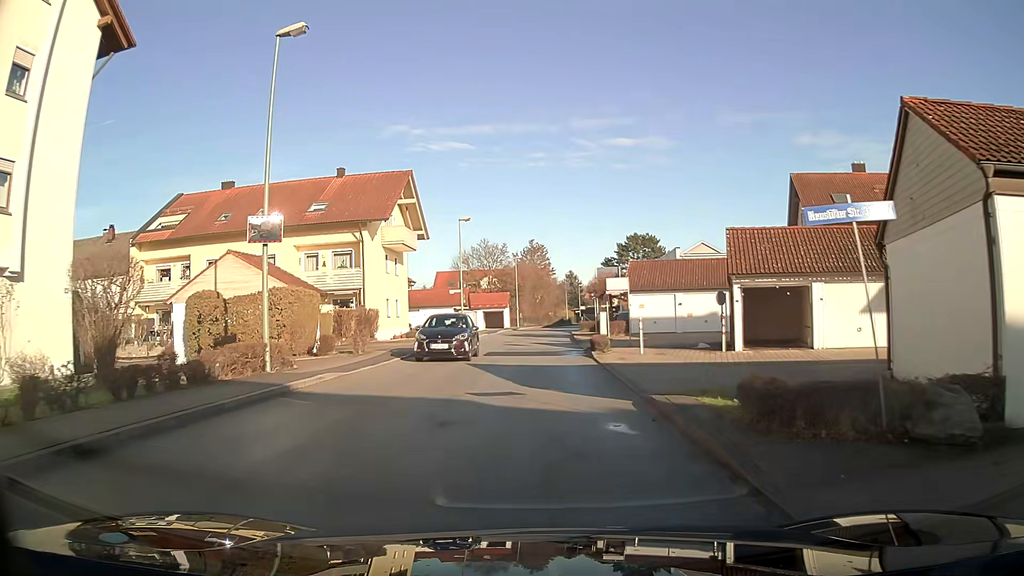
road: unclassified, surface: asphalt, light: Day
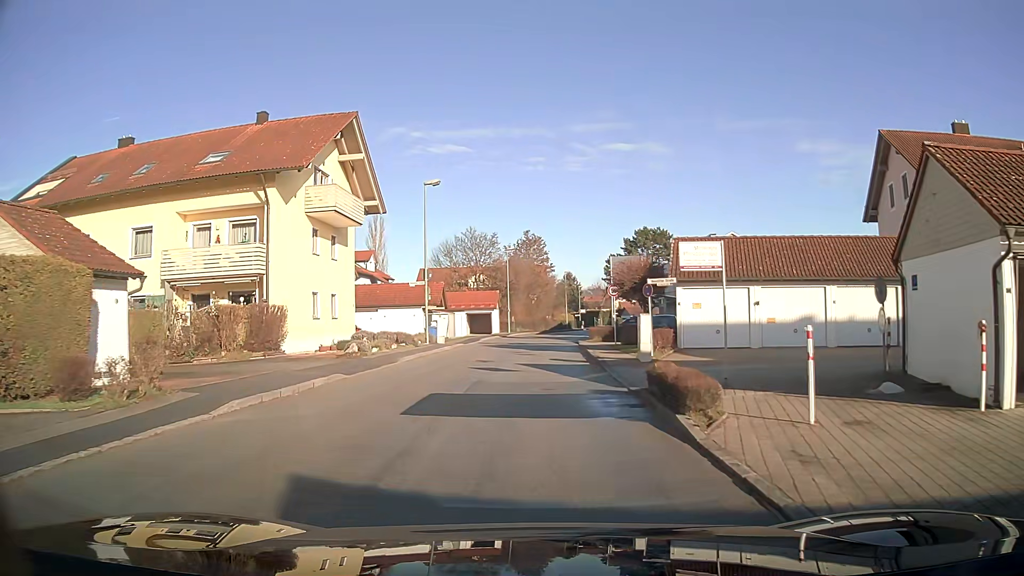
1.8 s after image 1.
(+0.1, +13.9) m; 0°
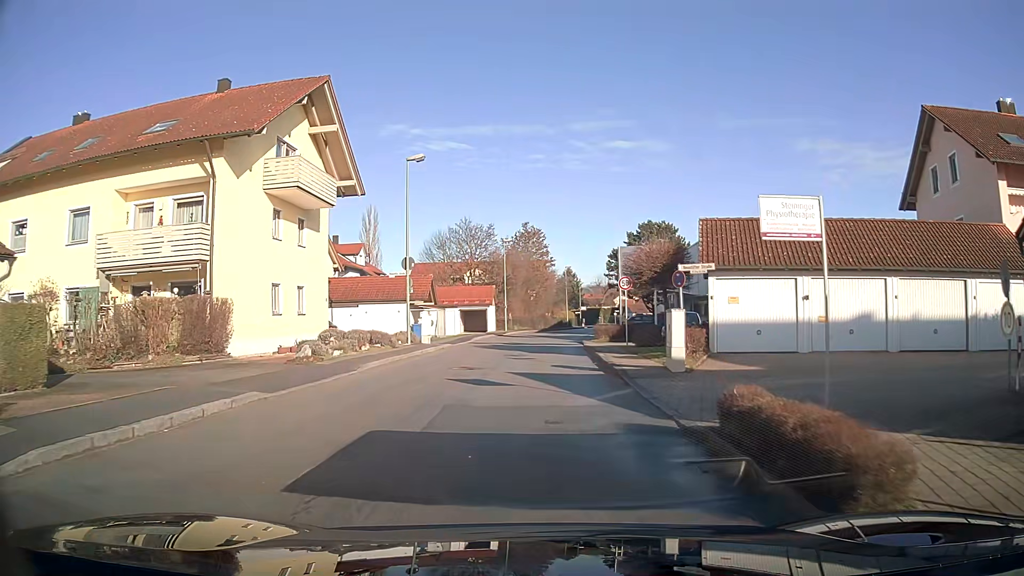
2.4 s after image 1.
(0.0, +4.6) m; 0°
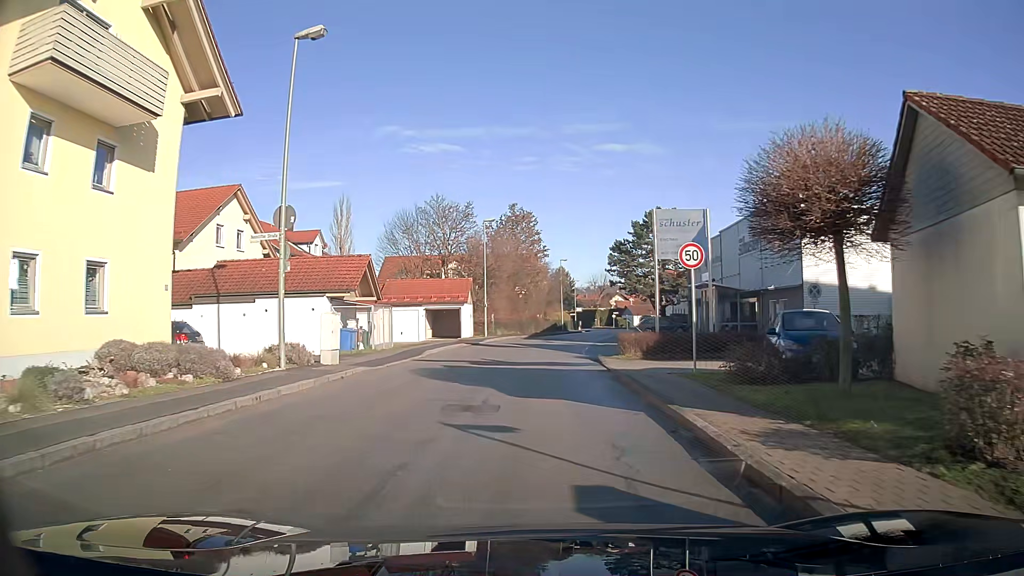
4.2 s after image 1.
(+0.1, +13.9) m; +1°
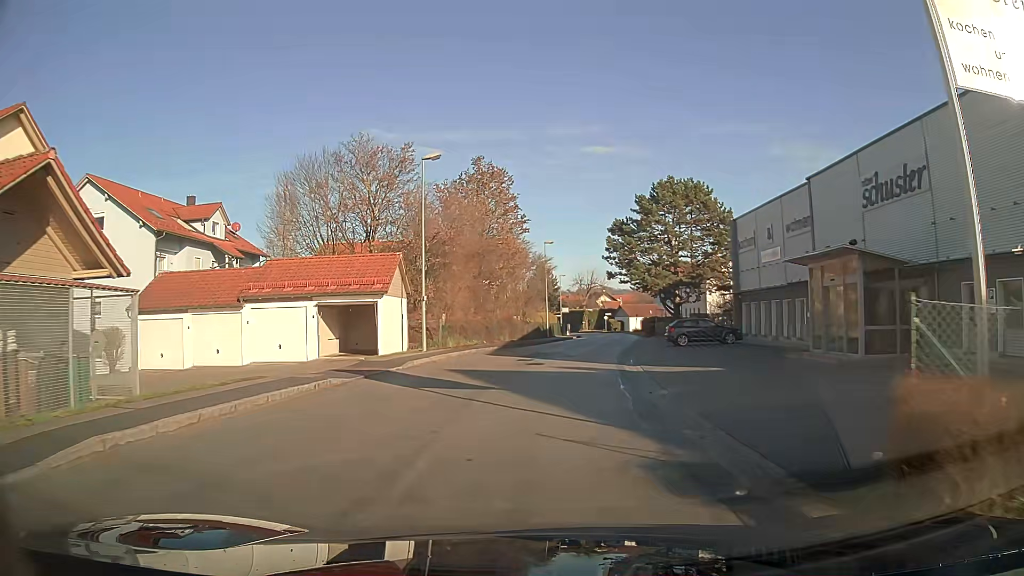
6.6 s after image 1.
(+0.3, +19.4) m; +2°
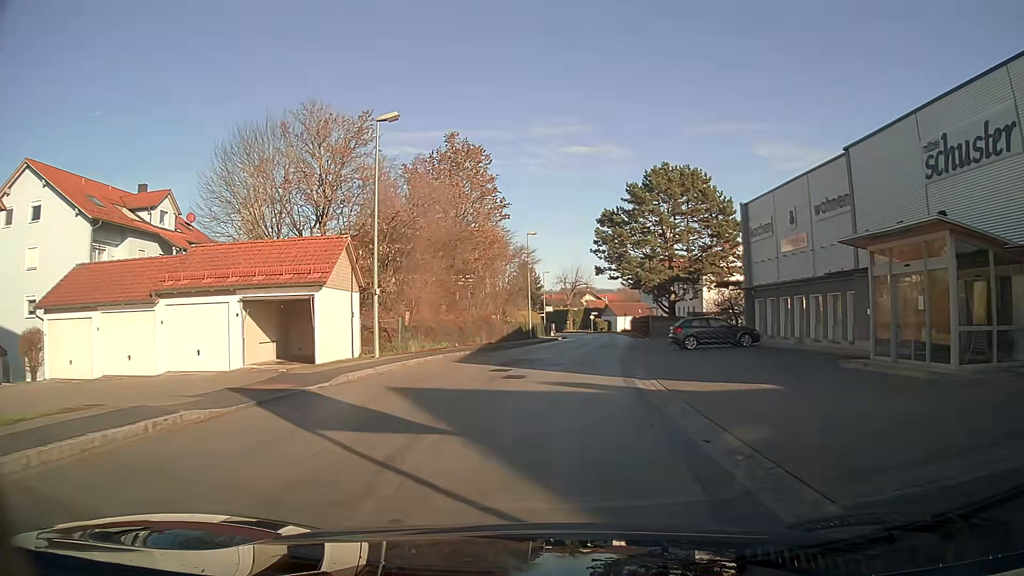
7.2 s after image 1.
(+0.1, +5.7) m; +2°
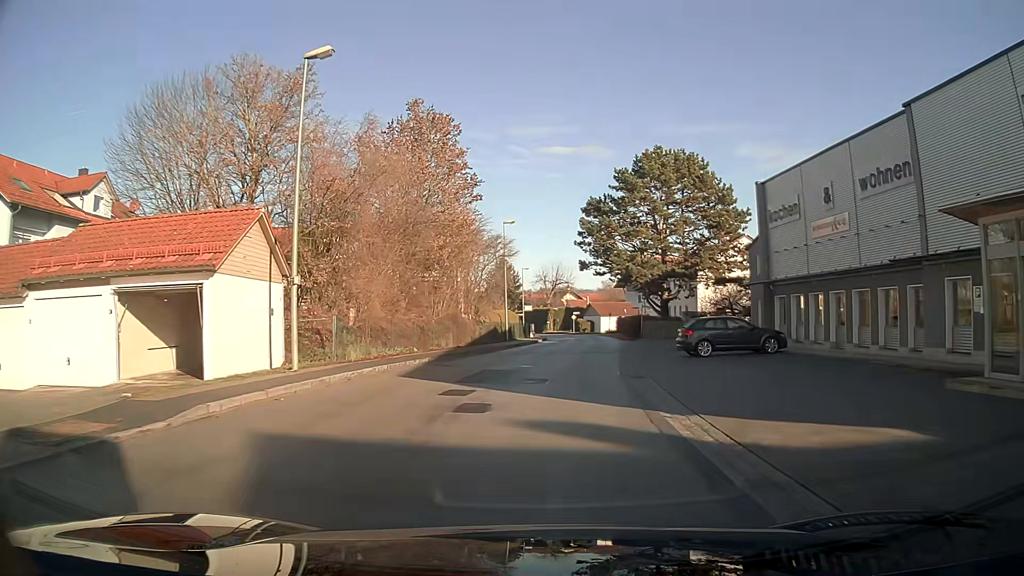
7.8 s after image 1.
(+0.1, +6.1) m; +2°
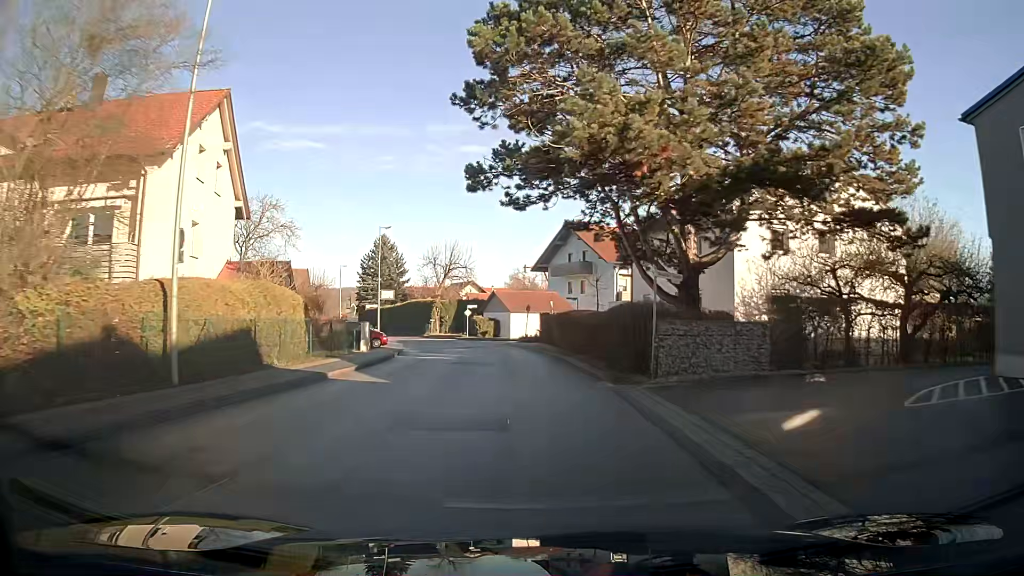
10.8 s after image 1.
(+2.7, +34.1) m; +7°
(0, +10) (-1, +20) (-2, +30) (-3, +40) (-6, +49) (-9, +59) (-13, +68) (-18, +77) (-22, +86) (-26, +95) m
